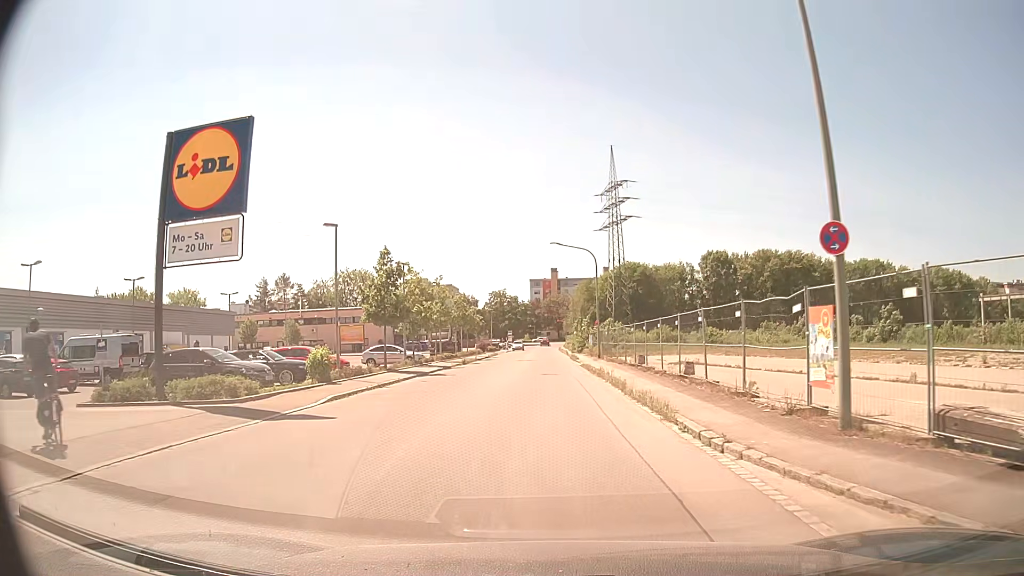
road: residential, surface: asphalt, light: Day
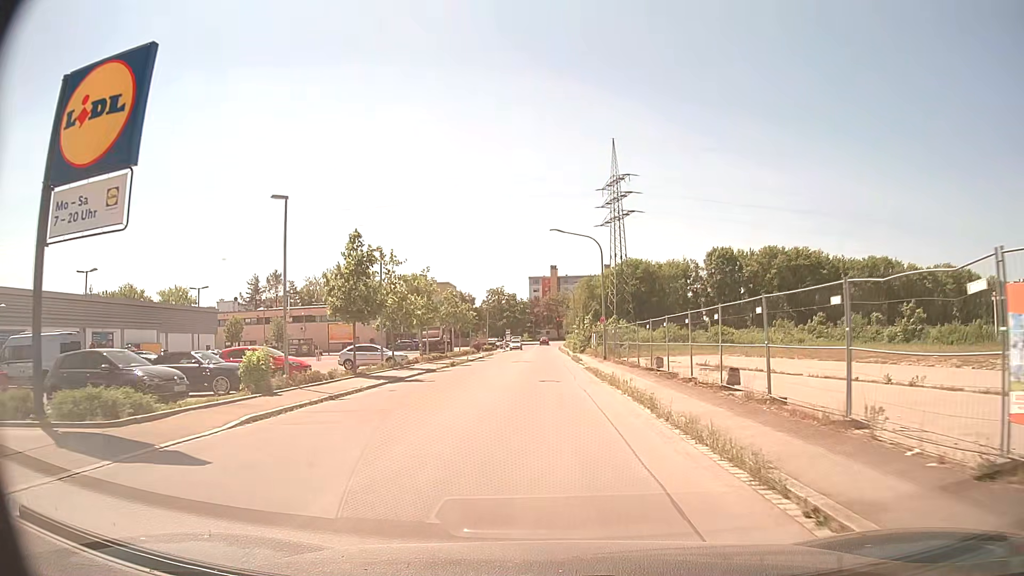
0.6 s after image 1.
(0.0, +5.2) m; 0°
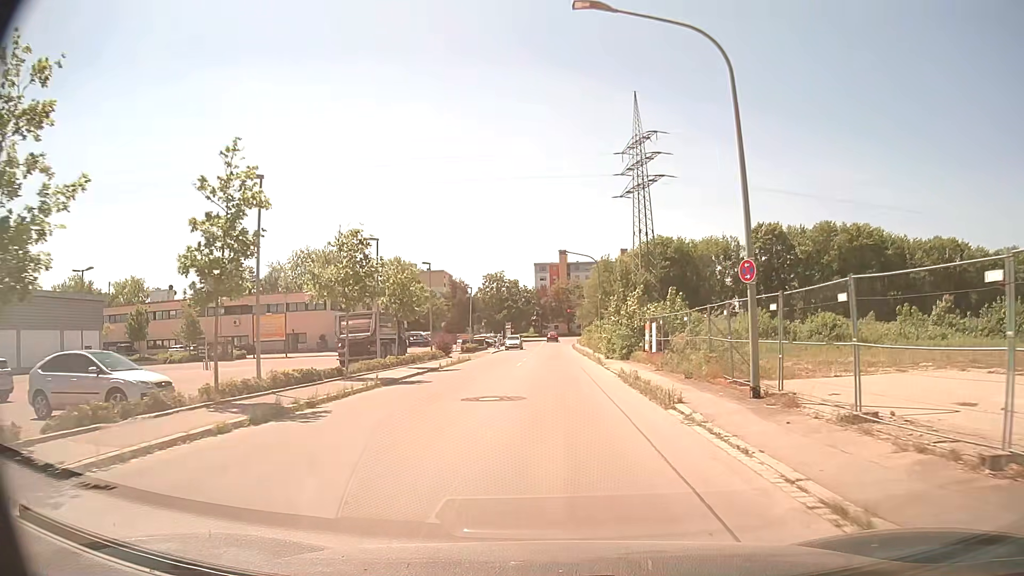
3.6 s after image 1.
(-0.1, +28.0) m; 0°
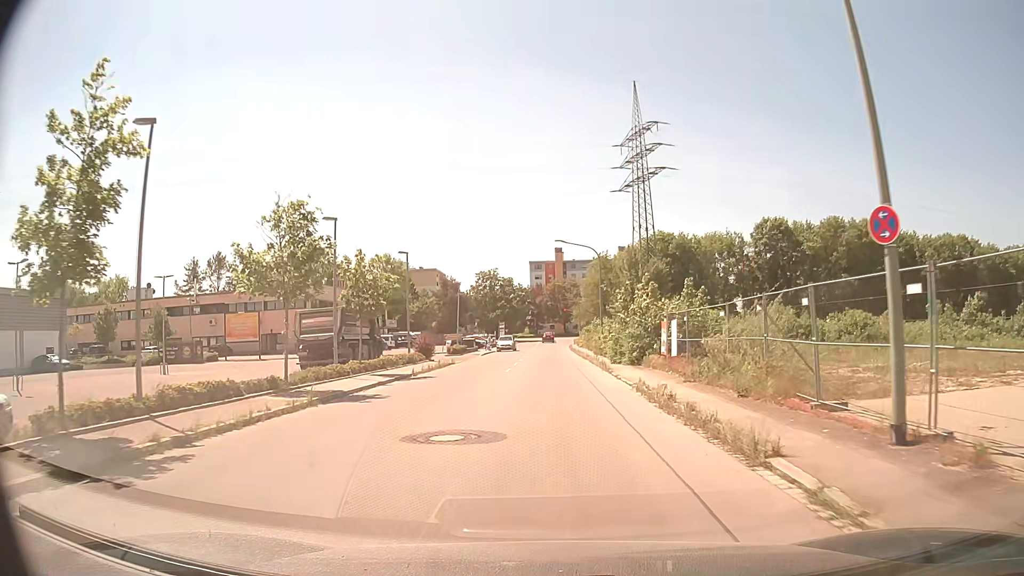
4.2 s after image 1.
(0.0, +5.6) m; +1°
(0, +10) (0, +20) (0, +30) (0, +40) (0, +50) (0, +60) (-1, +70) (-1, +80) (-1, +90) (-1, +100) m
